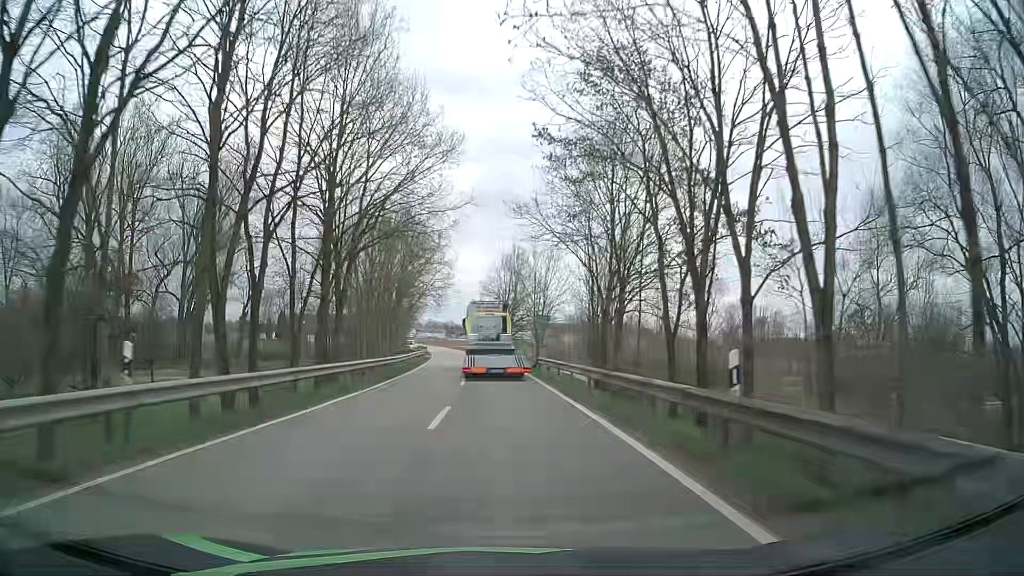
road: tertiary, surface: asphalt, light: Day
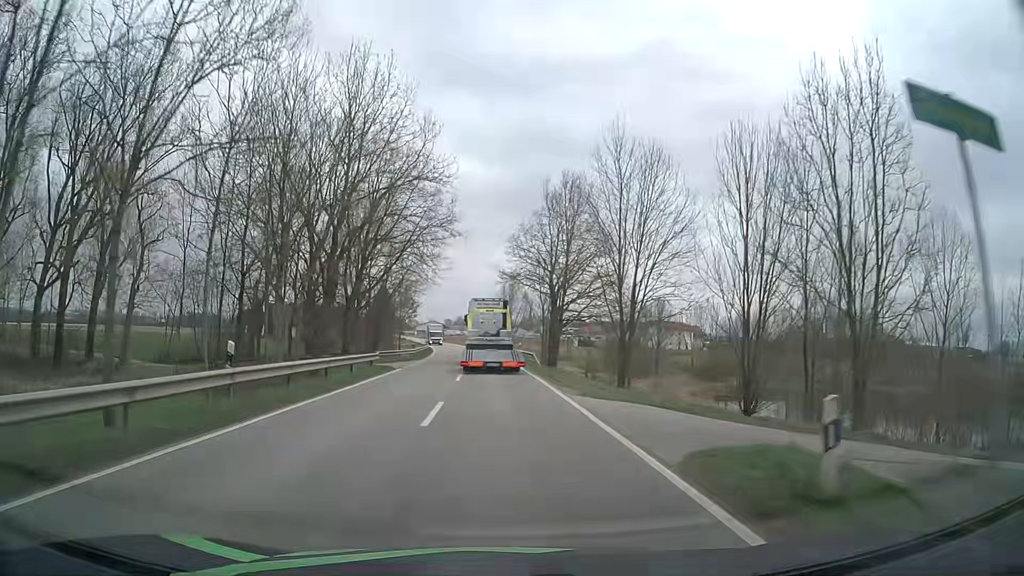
(-0.9, +36.3) m; -3°
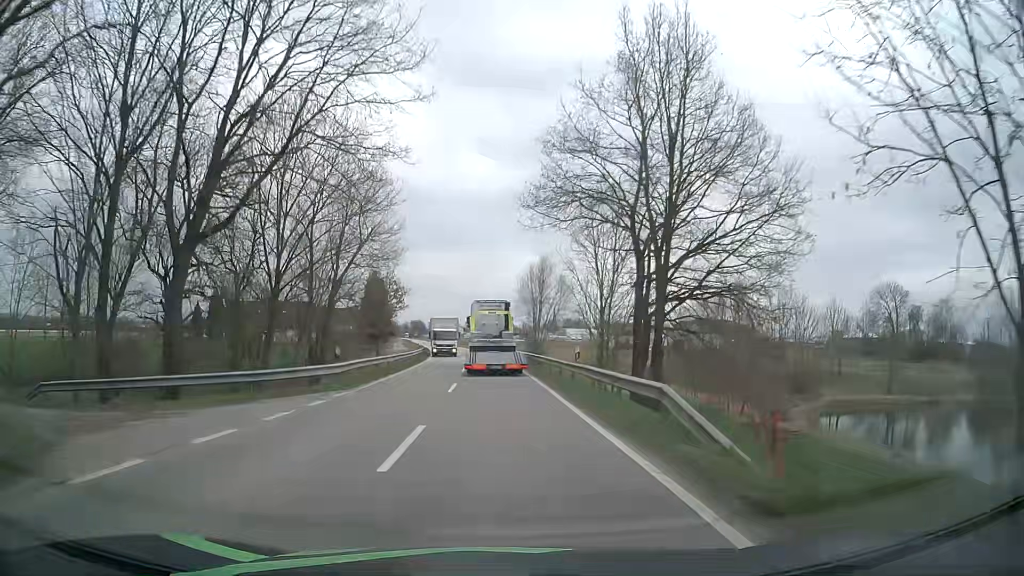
(-0.4, +27.9) m; -2°
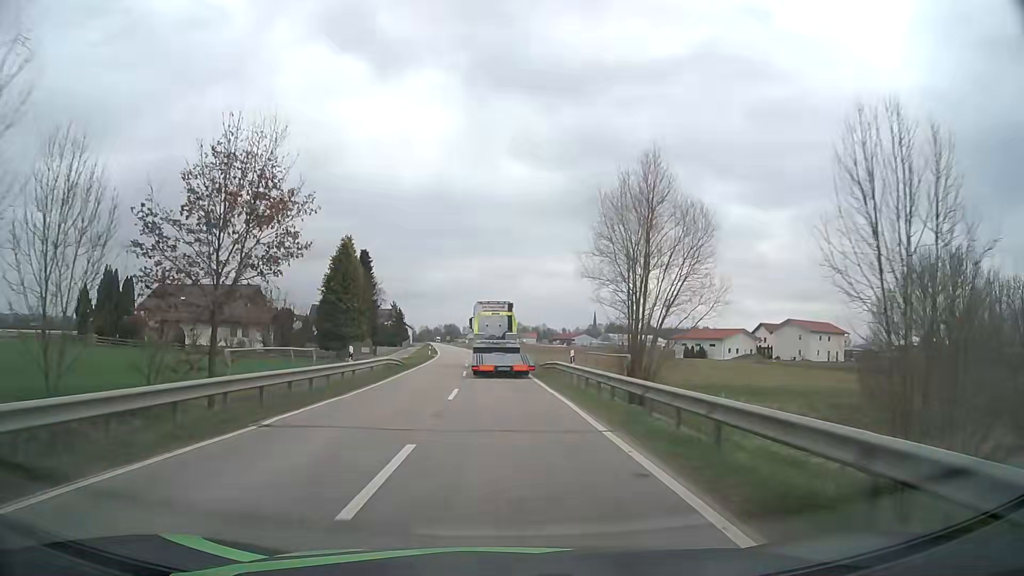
(-1.0, +38.4) m; -3°
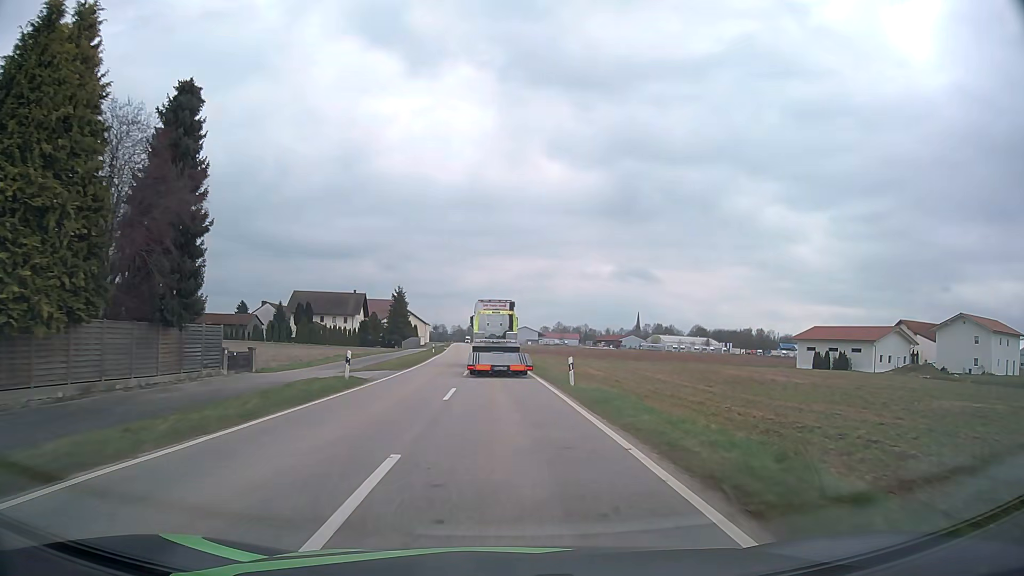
(-1.4, +49.5) m; -3°
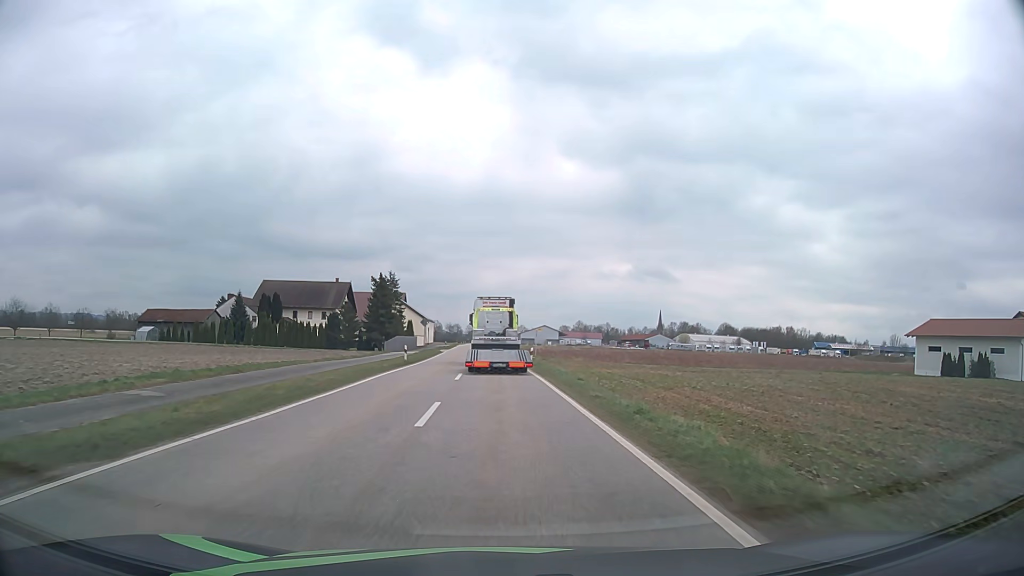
(-0.4, +29.8) m; -1°
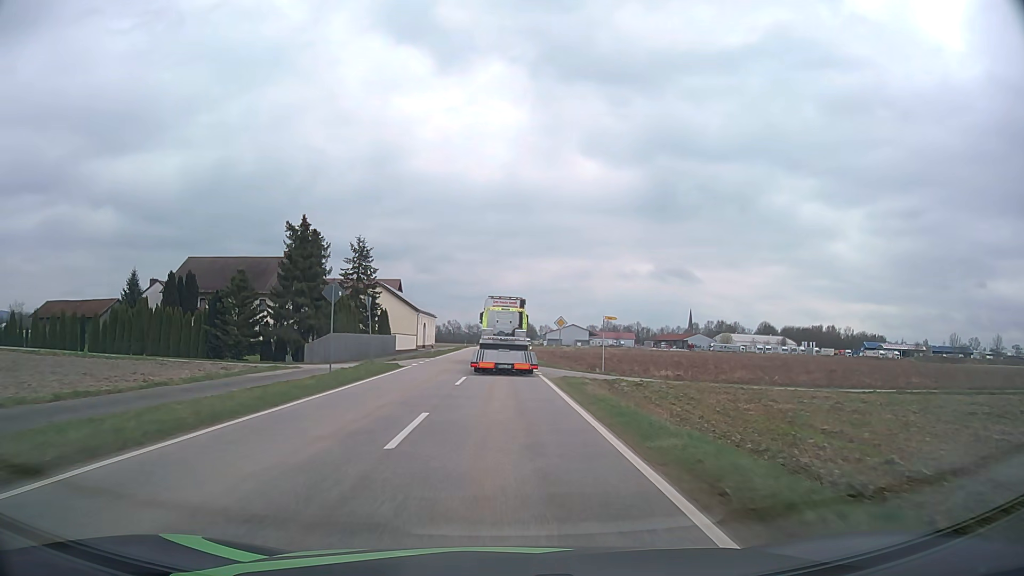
(-0.7, +38.8) m; -2°
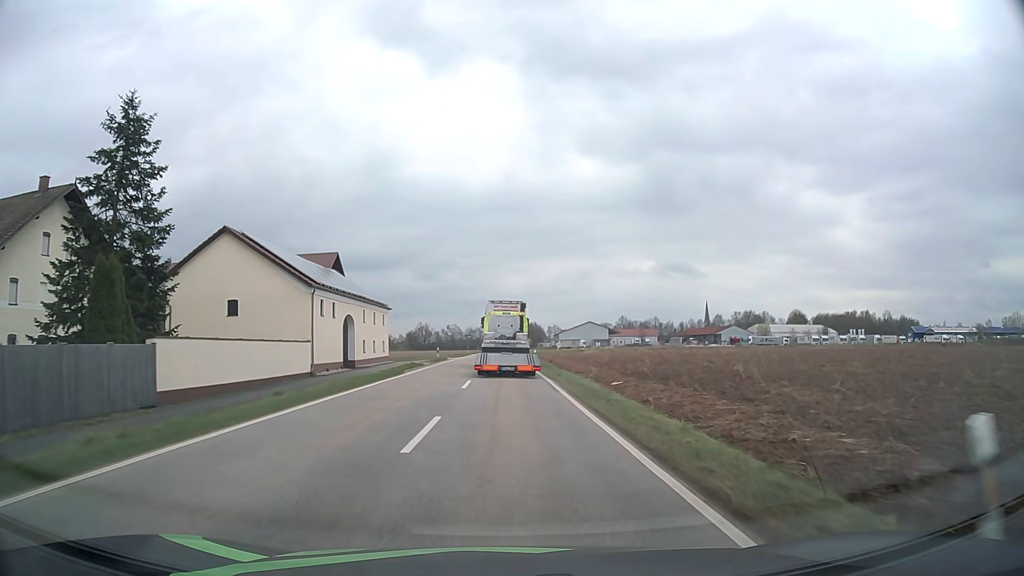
(-0.3, +48.5) m; 0°
(0, +10) (0, +20) (0, +30) (0, +40) (0, +50) (0, +60) (0, +70) (0, +80) (-1, +90) (-1, +100) m
